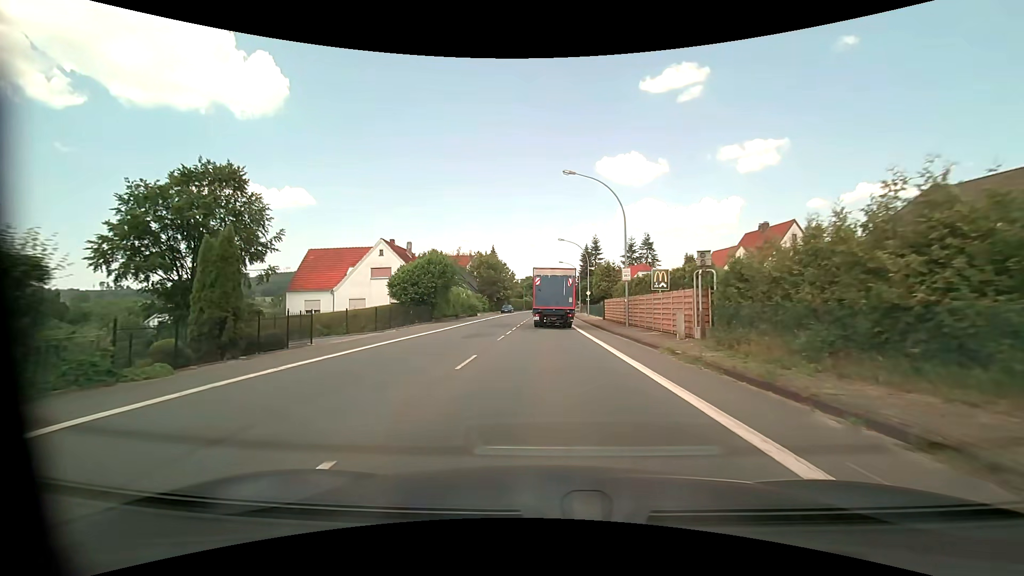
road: primary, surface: asphalt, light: Day
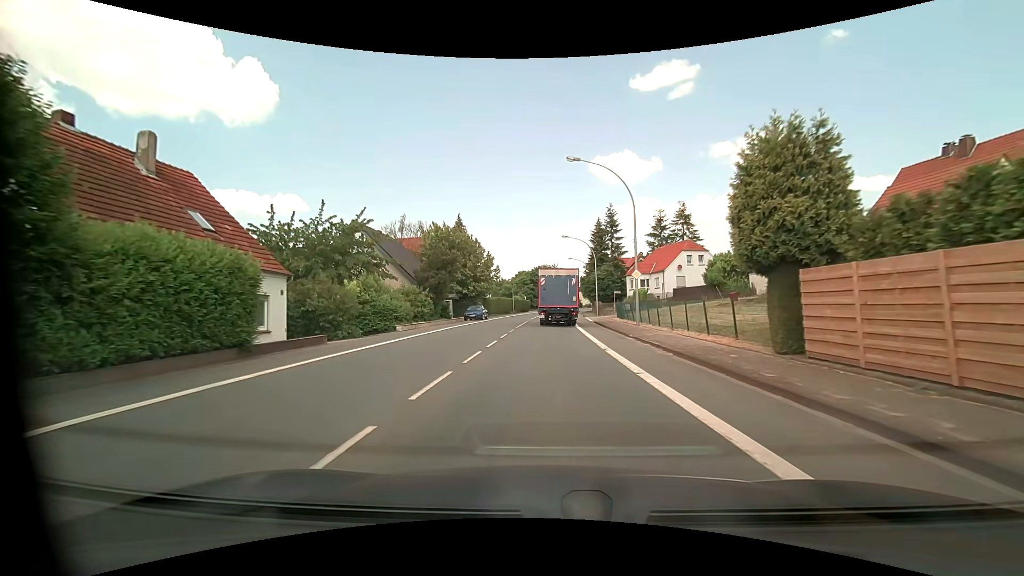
(0.0, +35.6) m; 0°
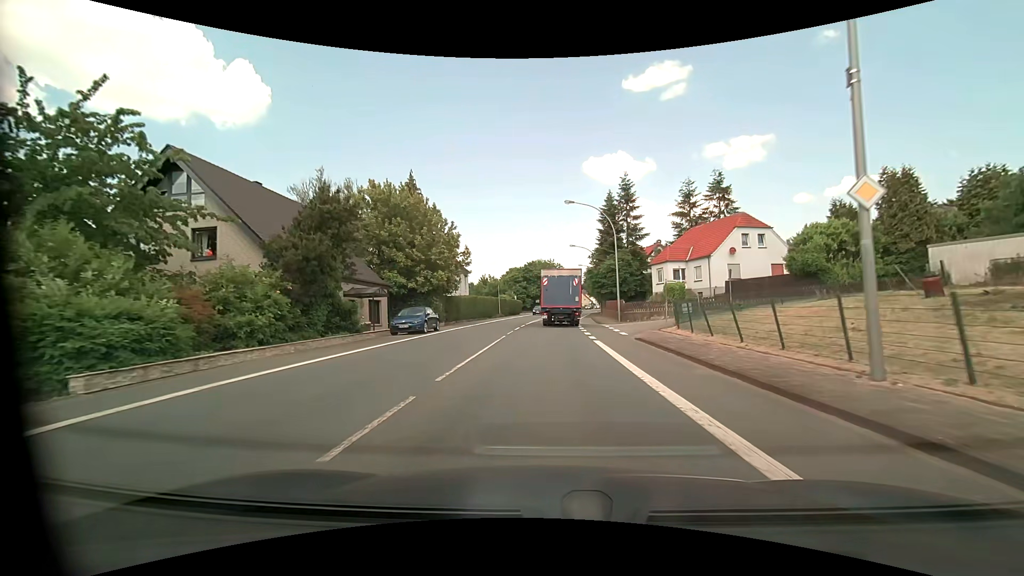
(0.0, +21.1) m; 0°
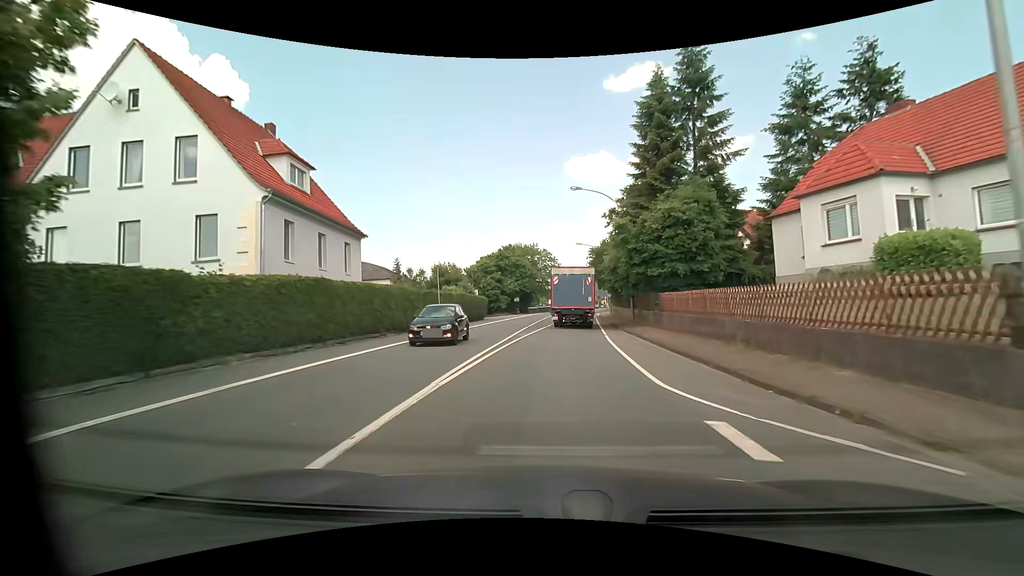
(+0.5, +34.7) m; +2°
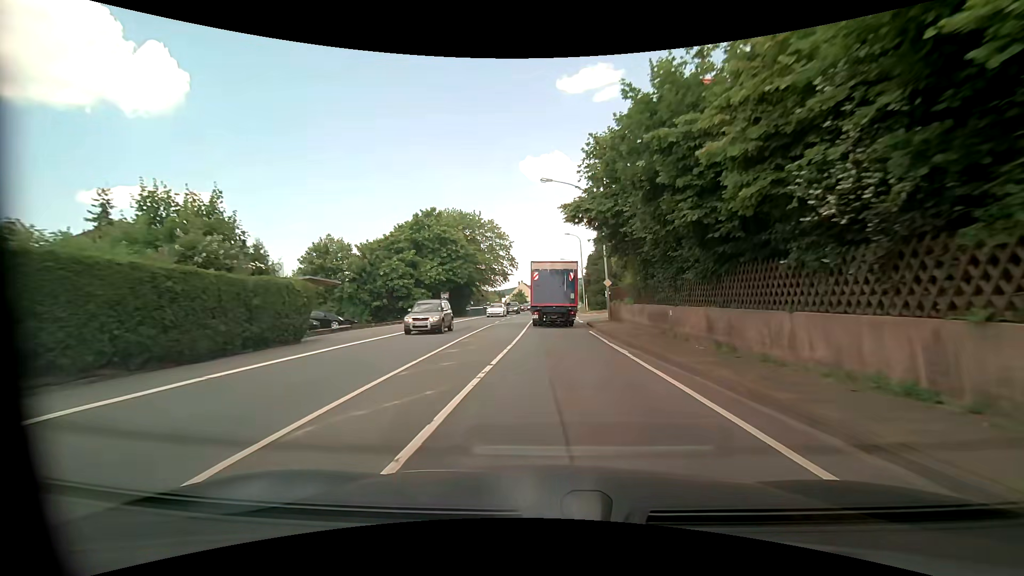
(+1.3, +34.1) m; +4°
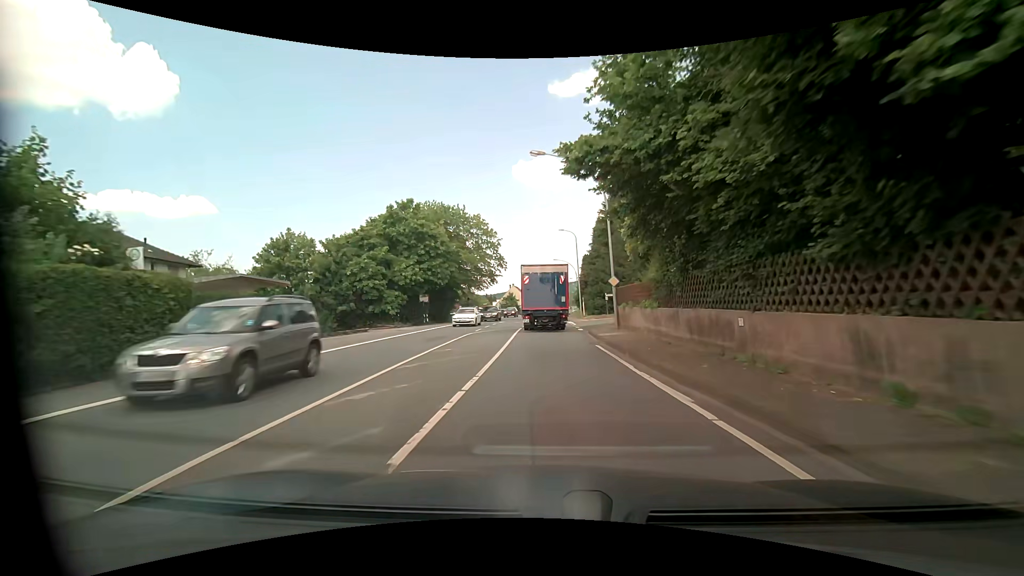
(+0.1, +6.8) m; +1°
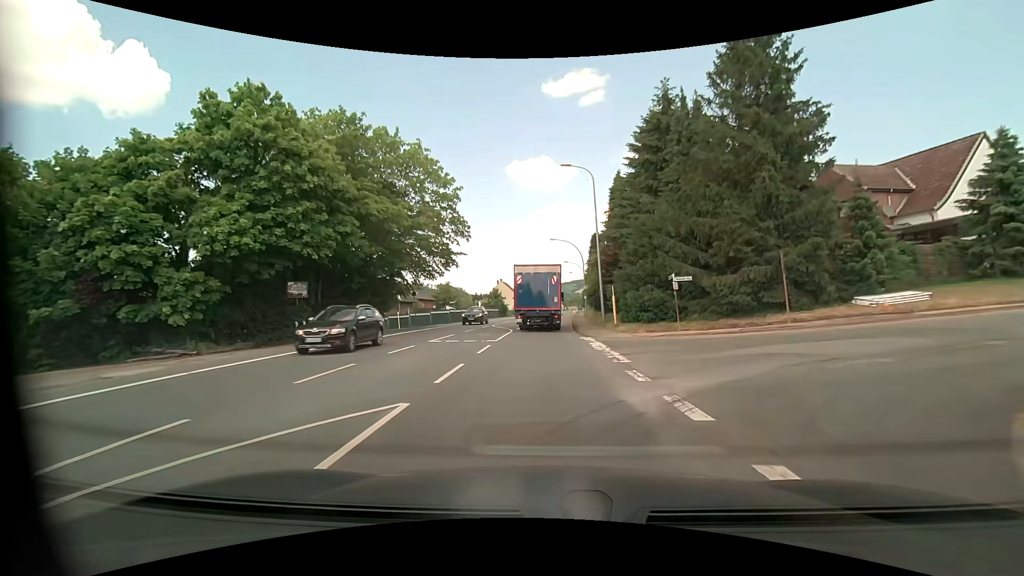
(+0.7, +26.7) m; +1°
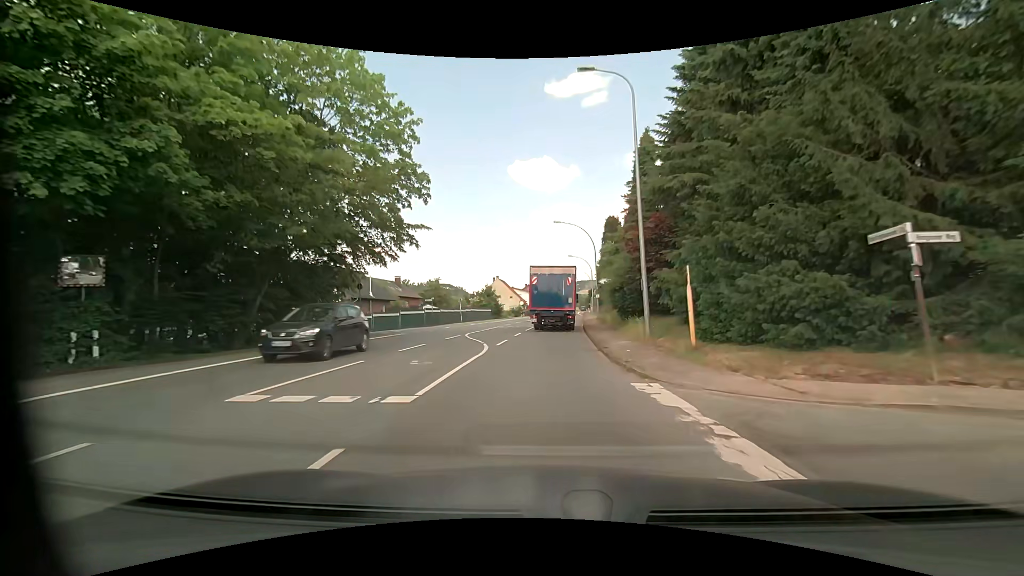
(0.0, +13.1) m; 0°
(0, +10) (0, +20) (0, +30) (0, +40) (+1, +50) (+2, +60) (+3, +70) (+3, +80) (+4, +90) (+4, +100) m
